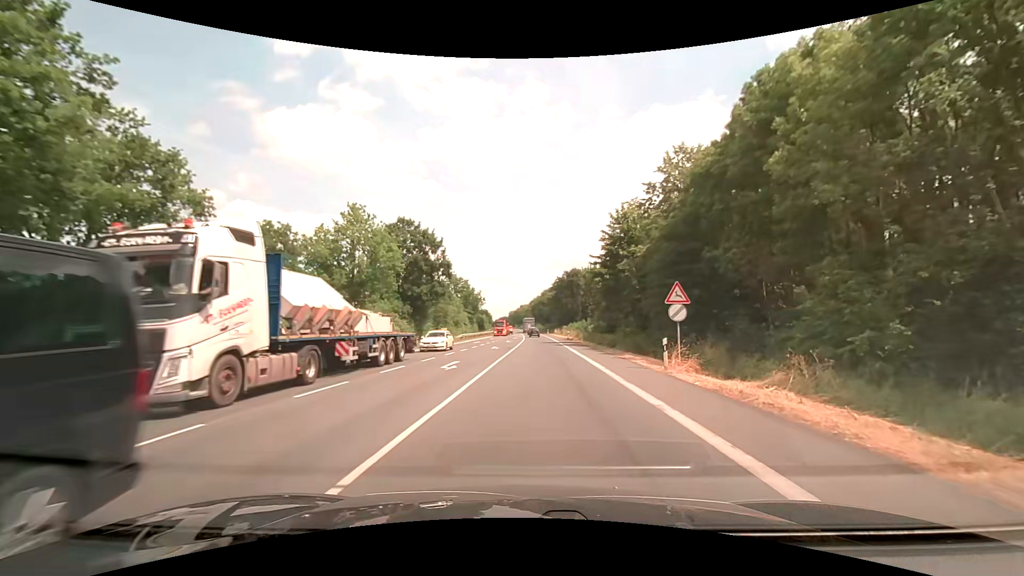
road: primary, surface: asphalt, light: Day
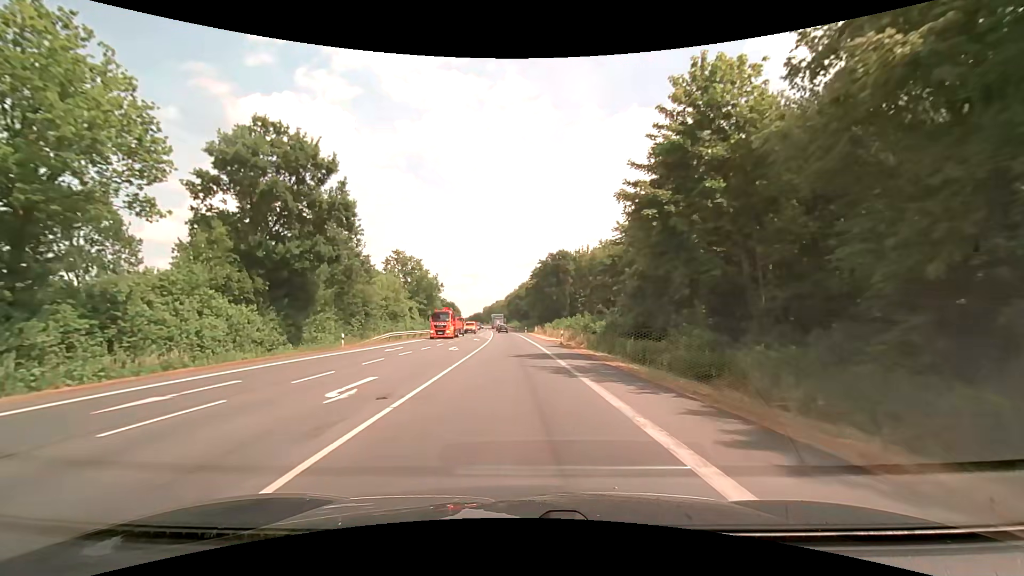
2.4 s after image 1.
(+1.3, +28.5) m; +3°
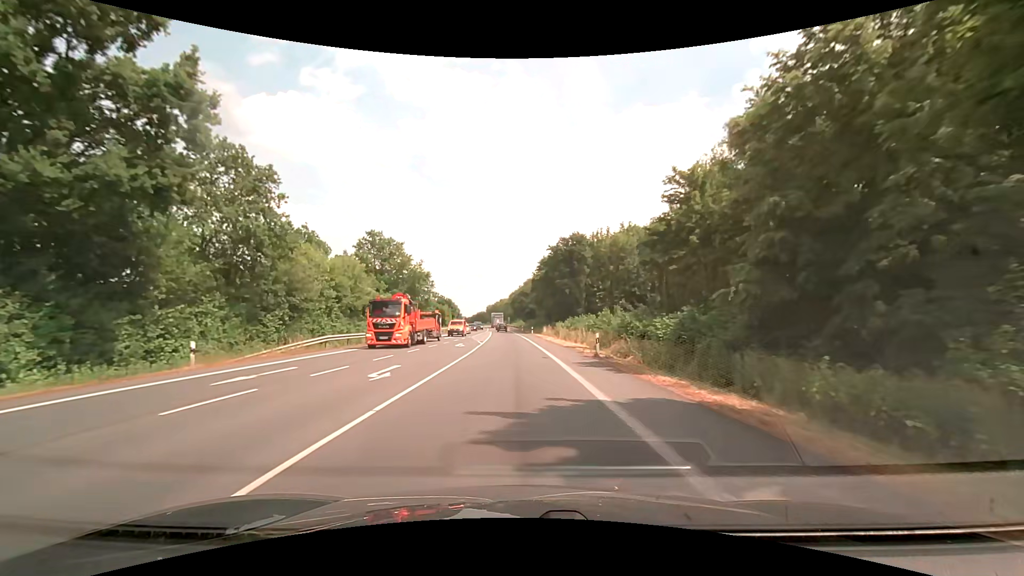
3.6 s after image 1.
(-0.1, +16.9) m; -1°
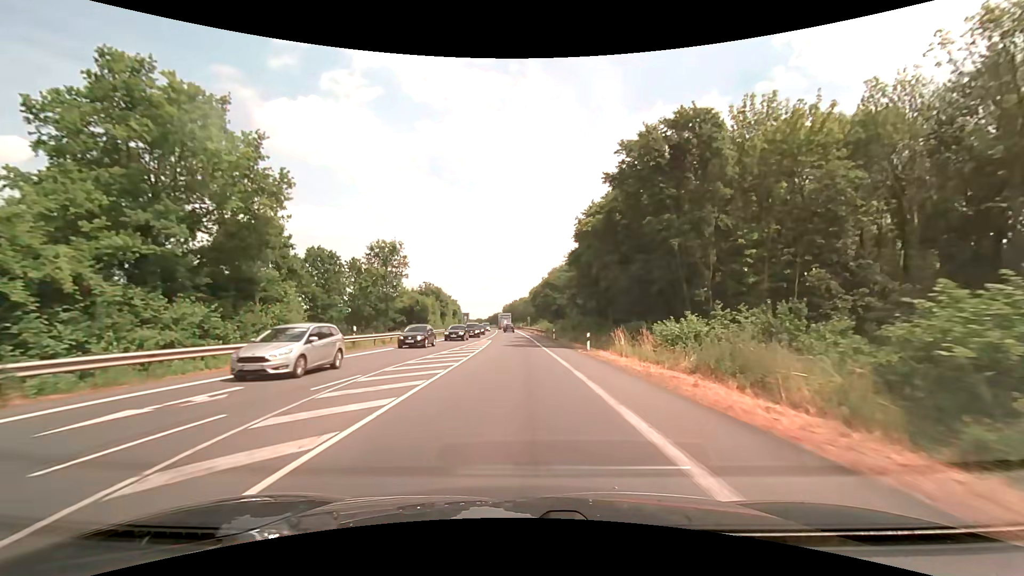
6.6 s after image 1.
(-1.0, +45.9) m; -3°
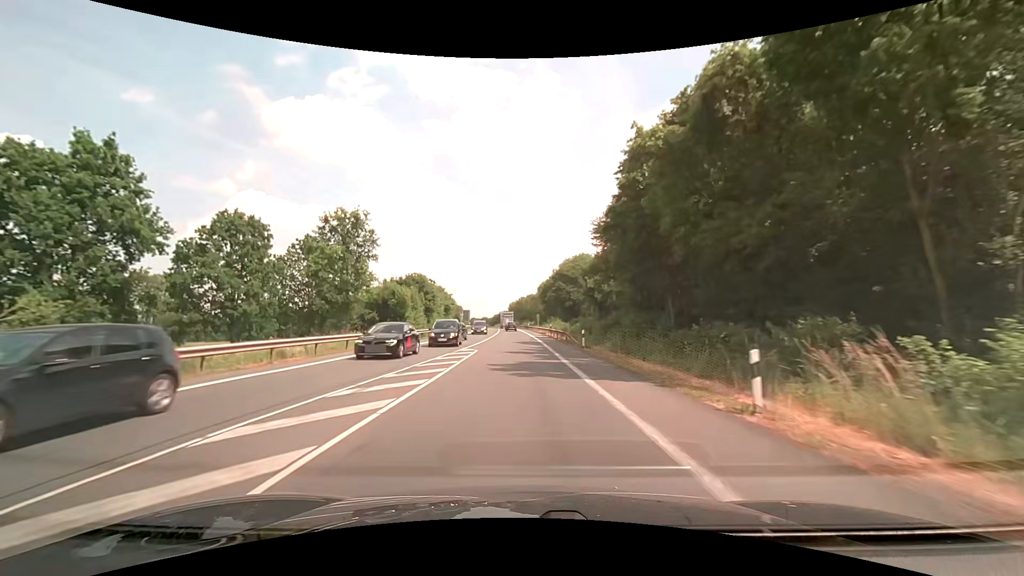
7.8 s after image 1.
(0.0, +19.3) m; -1°
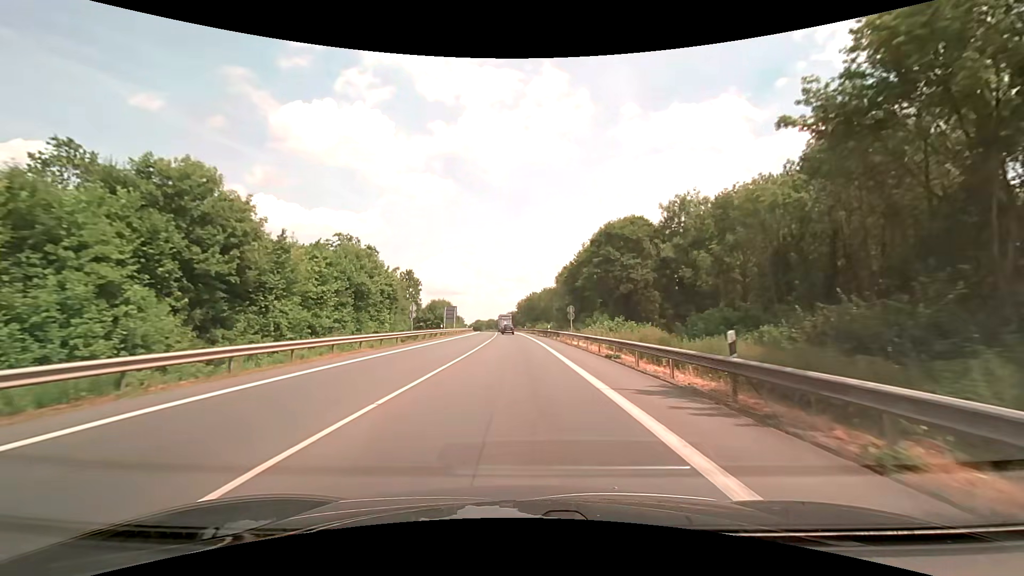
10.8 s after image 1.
(-0.5, +48.8) m; -1°
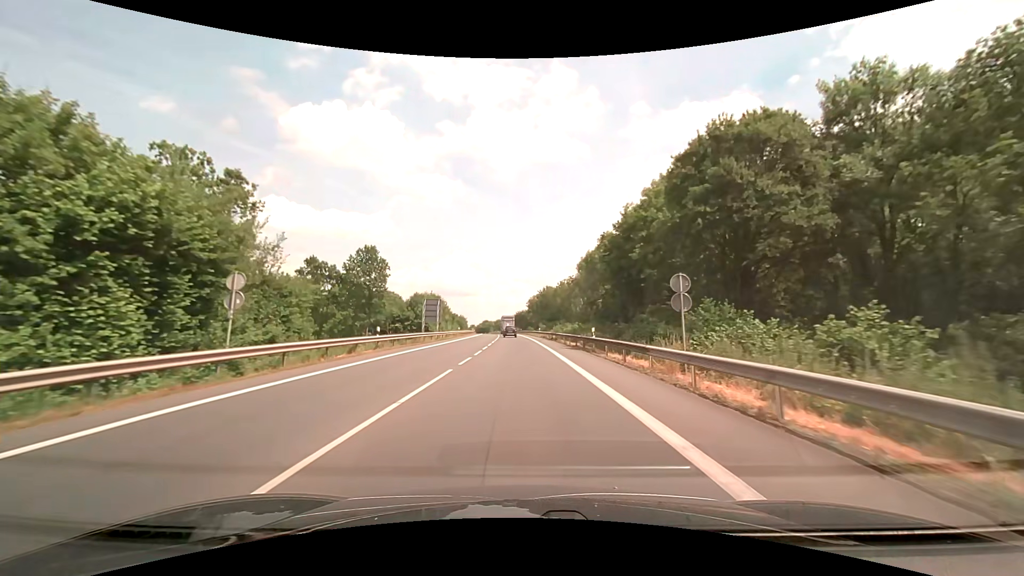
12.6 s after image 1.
(-0.3, +29.6) m; -1°
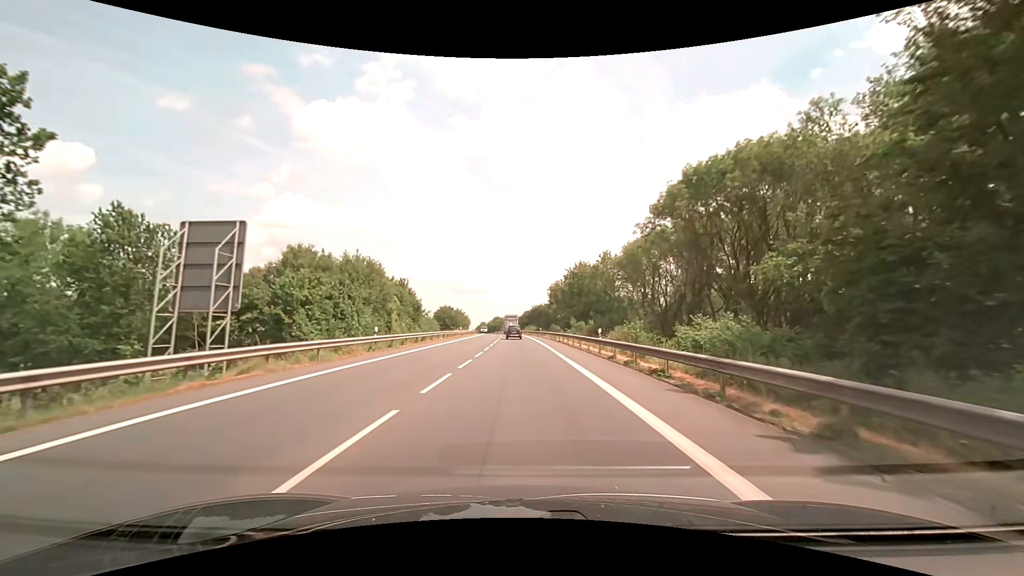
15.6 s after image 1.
(-0.6, +49.8) m; -2°
(0, +10) (0, +20) (0, +30) (0, +40) (-1, +50) (-1, +60) (-1, +70) (-1, +80) (-2, +90) (-2, +100) m
